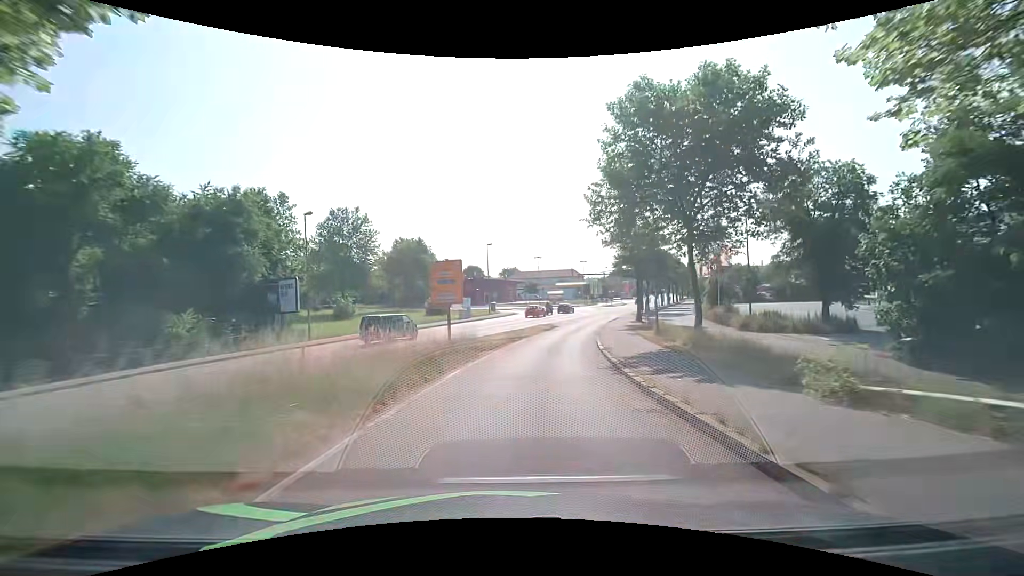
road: primary_link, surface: asphalt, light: Day
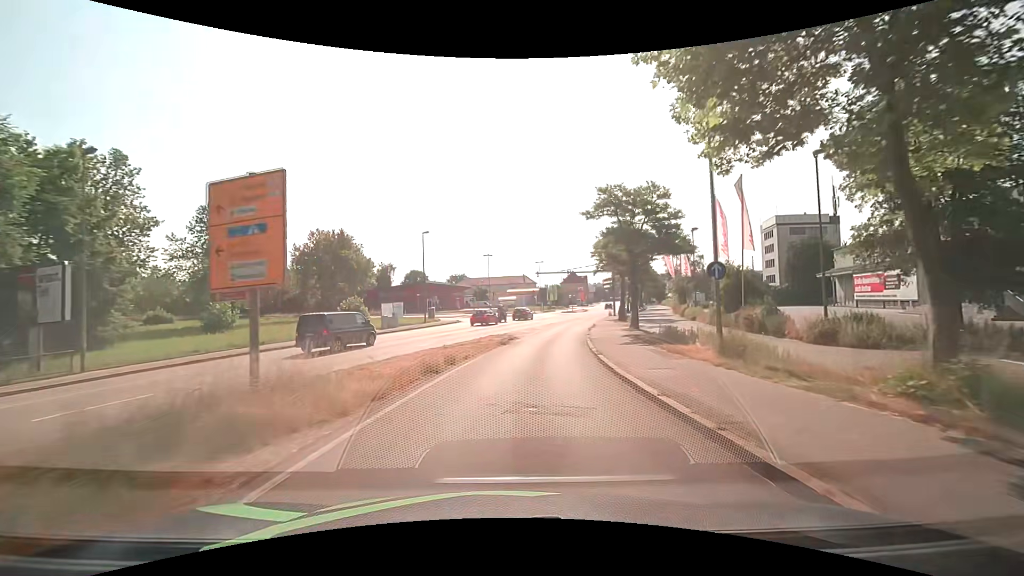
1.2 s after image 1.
(+0.8, +15.2) m; +6°
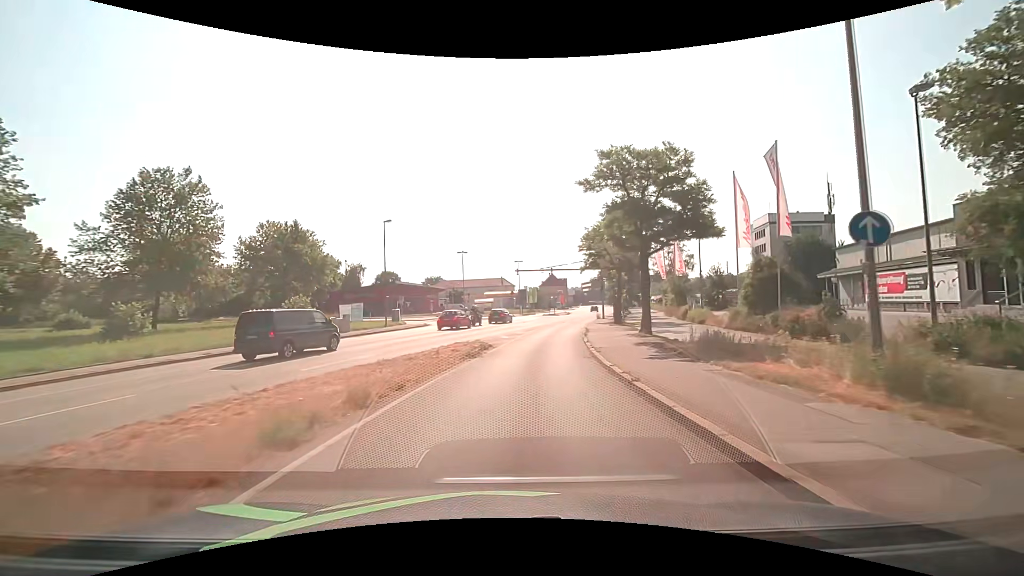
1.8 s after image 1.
(+0.2, +7.6) m; +2°
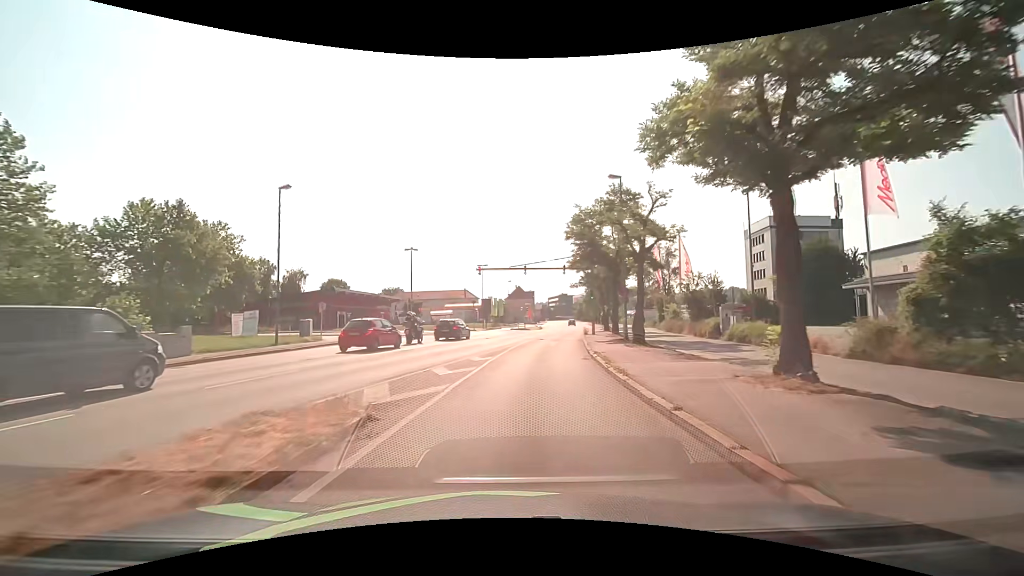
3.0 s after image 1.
(+0.6, +15.1) m; +4°
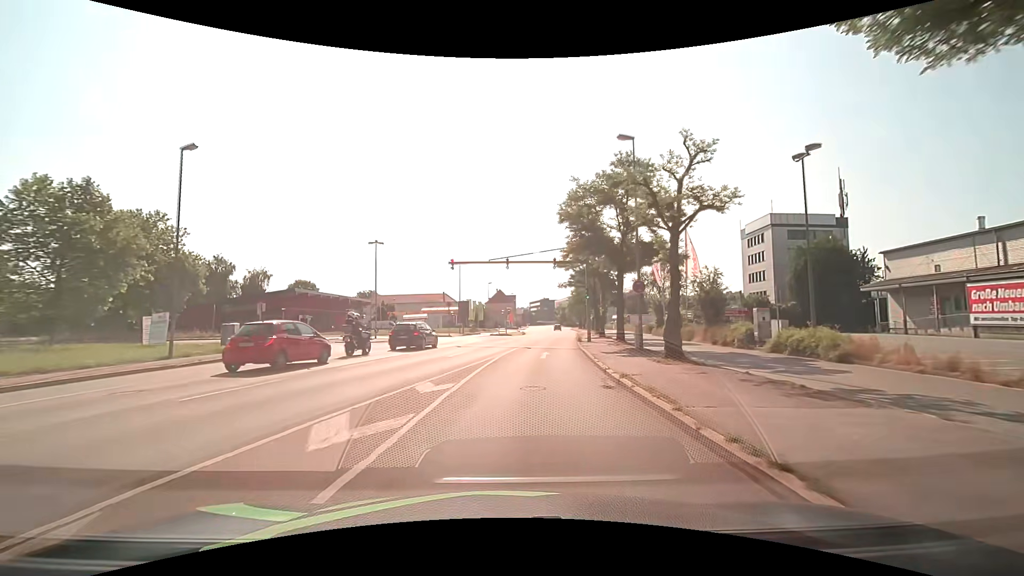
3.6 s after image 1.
(+0.2, +7.5) m; +2°
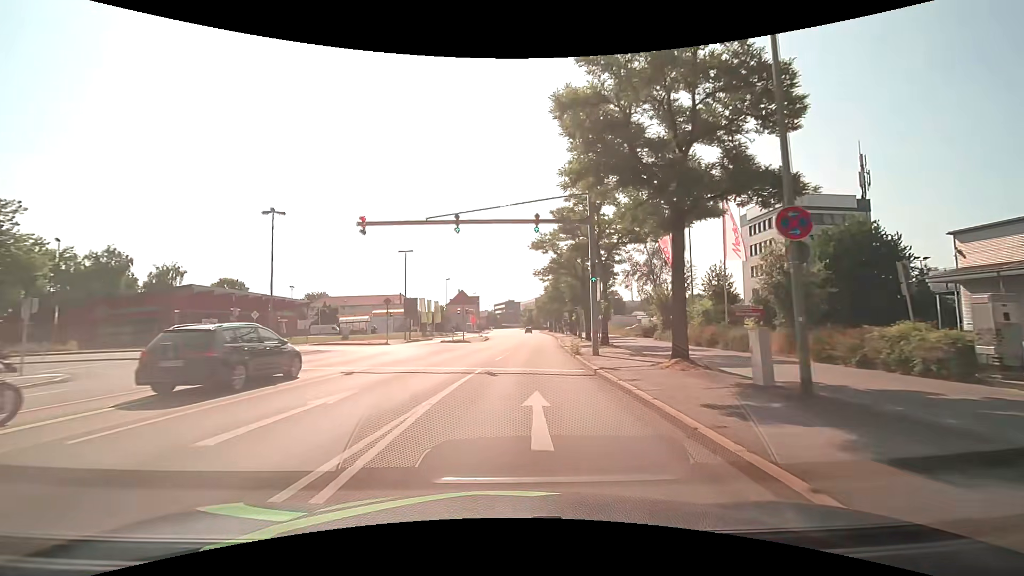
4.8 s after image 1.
(+0.6, +14.9) m; +5°
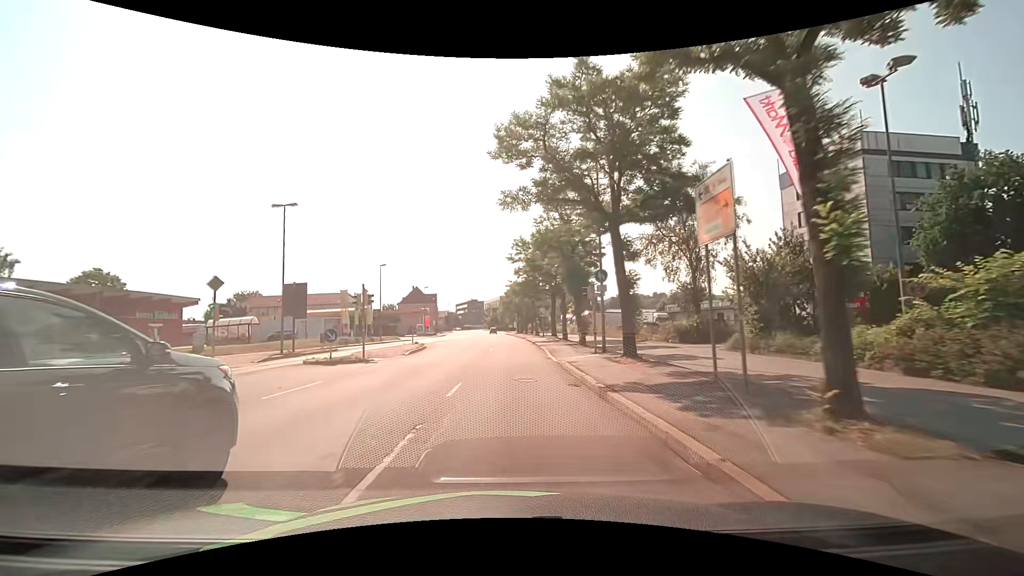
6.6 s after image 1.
(+0.9, +22.4) m; +4°
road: primary
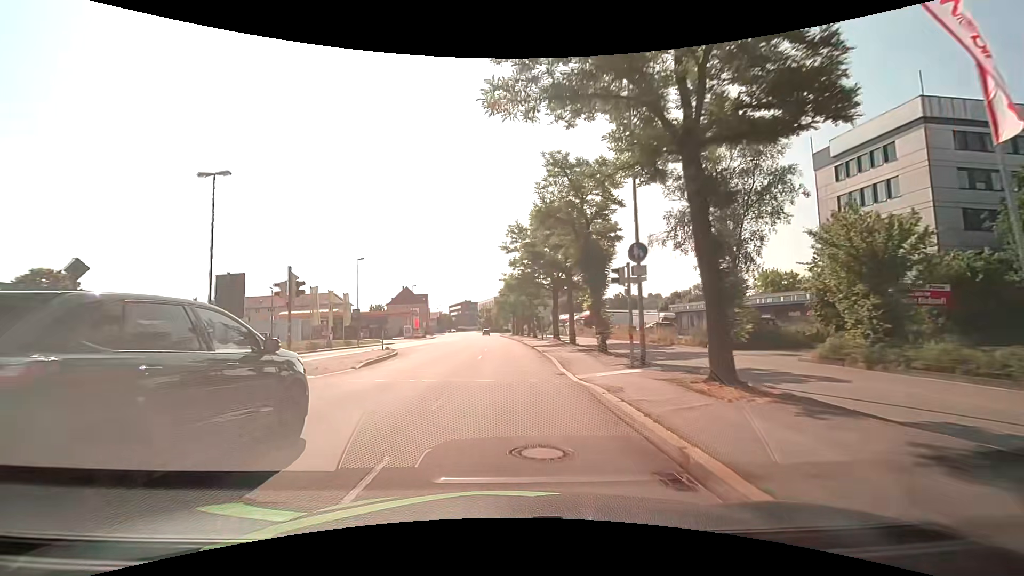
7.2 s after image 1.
(+0.1, +7.5) m; +1°
(0, +10) (0, +20) (0, +30) (0, +40) (-1, +50) (-1, +60) (-1, +70) (-2, +80) (-2, +90) (-3, +100) m
